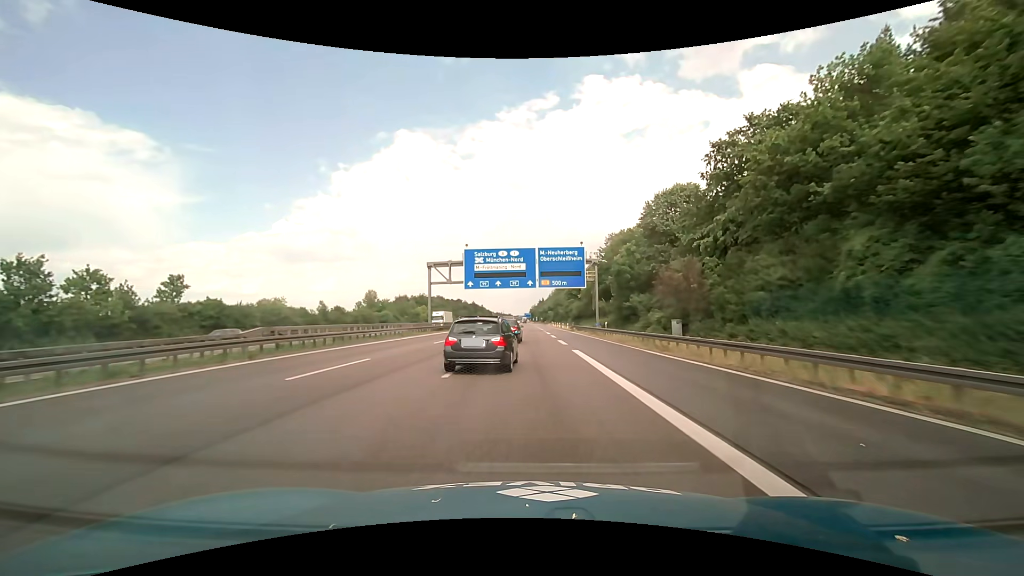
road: motorway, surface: asphalt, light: Day
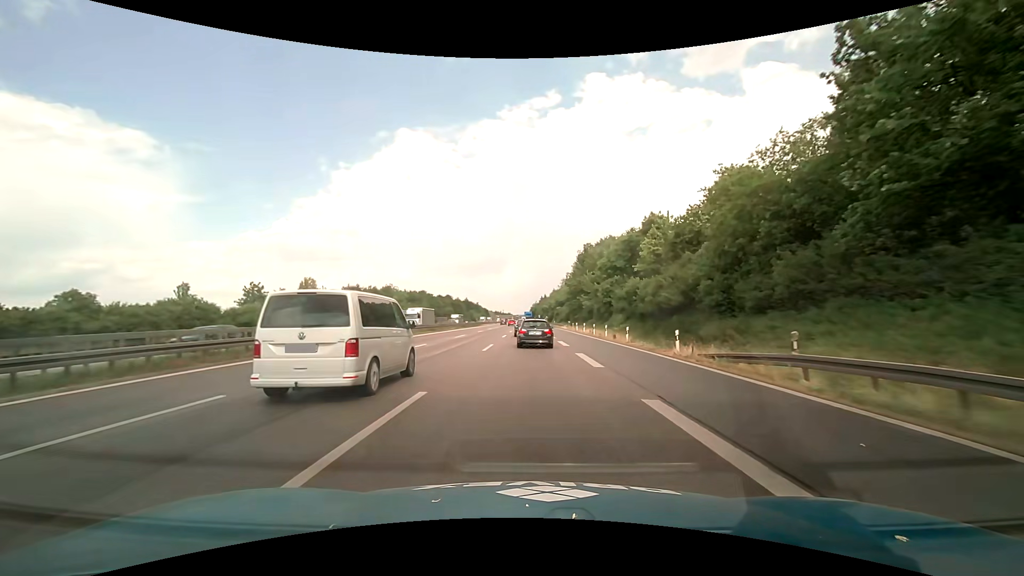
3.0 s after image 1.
(-0.2, +62.5) m; 0°
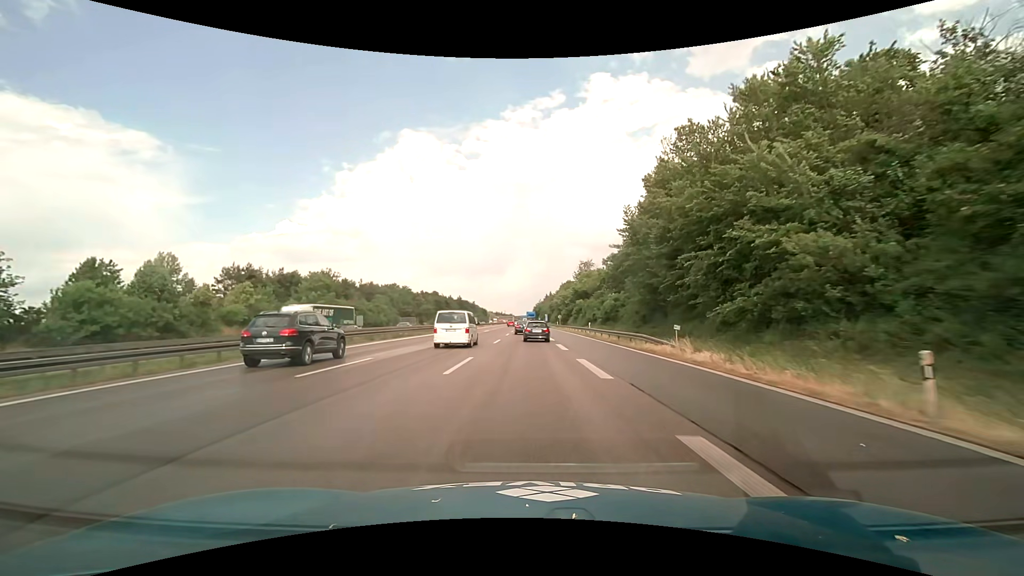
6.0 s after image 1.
(-0.1, +62.7) m; 0°
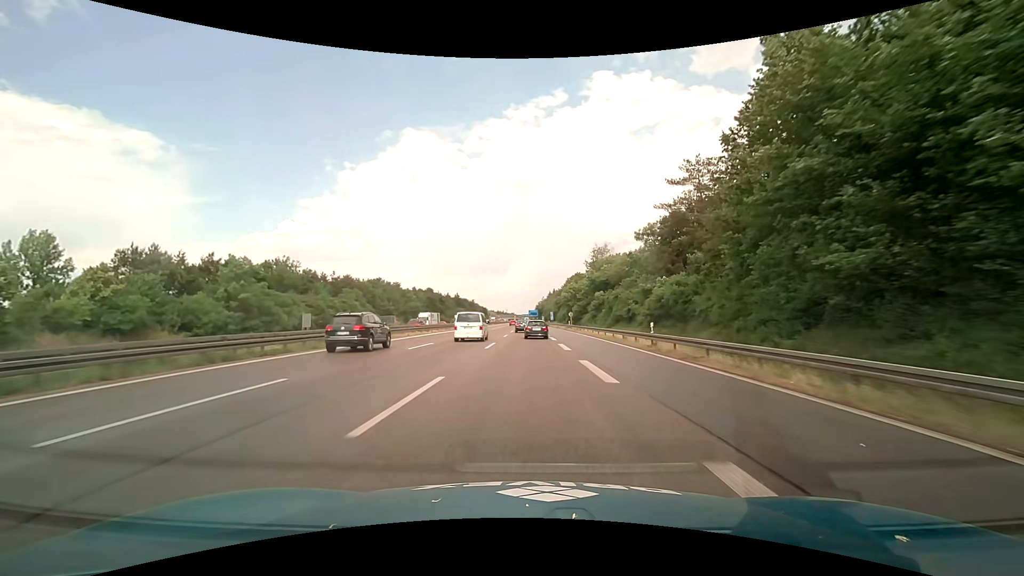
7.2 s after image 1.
(0.0, +25.1) m; 0°
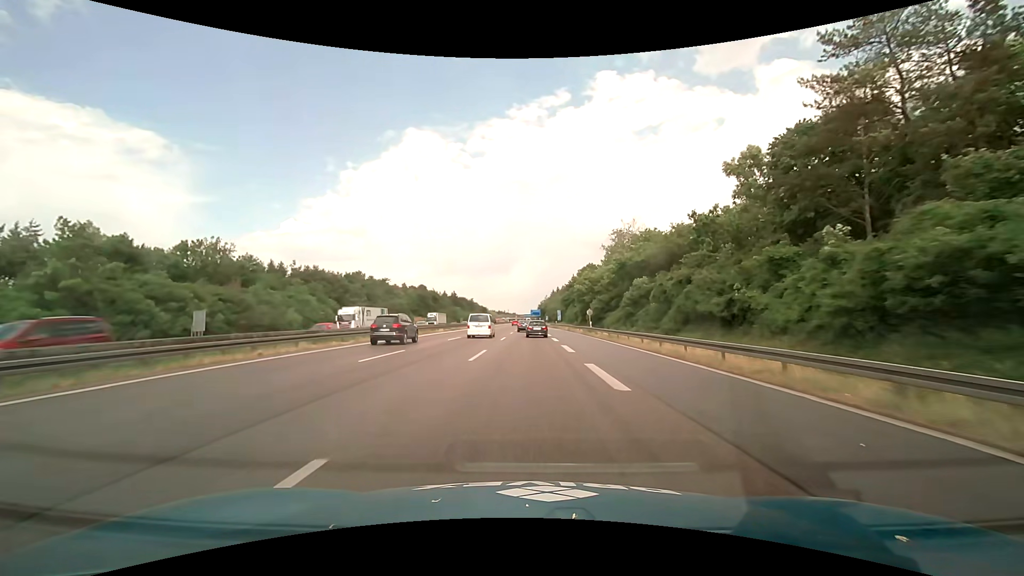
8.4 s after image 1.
(+0.1, +25.1) m; 0°
(0, +10) (0, +20) (0, +30) (0, +40) (0, +50) (0, +60) (0, +70) (0, +80) (0, +90) (0, +100) m
